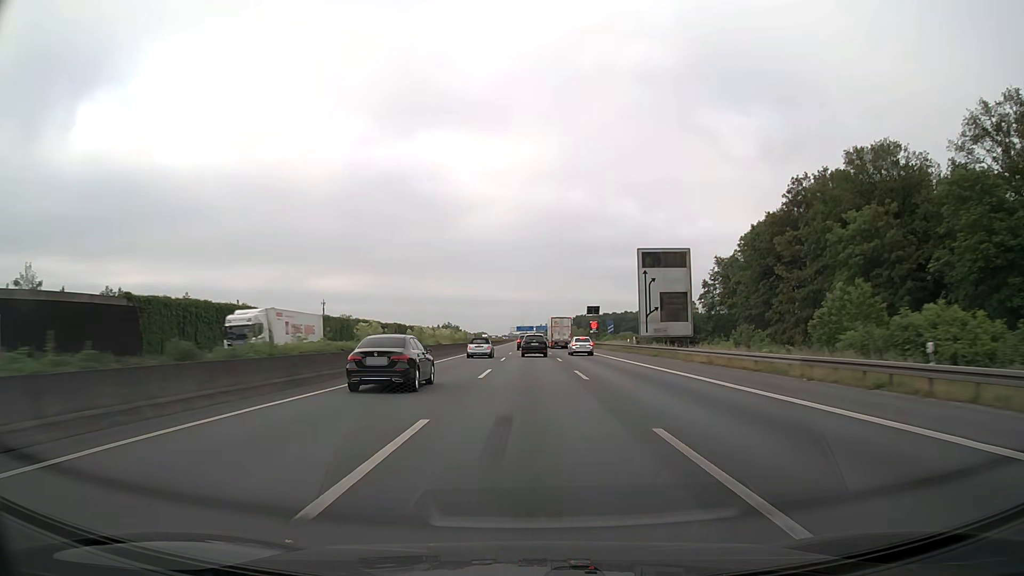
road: motorway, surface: asphalt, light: Day
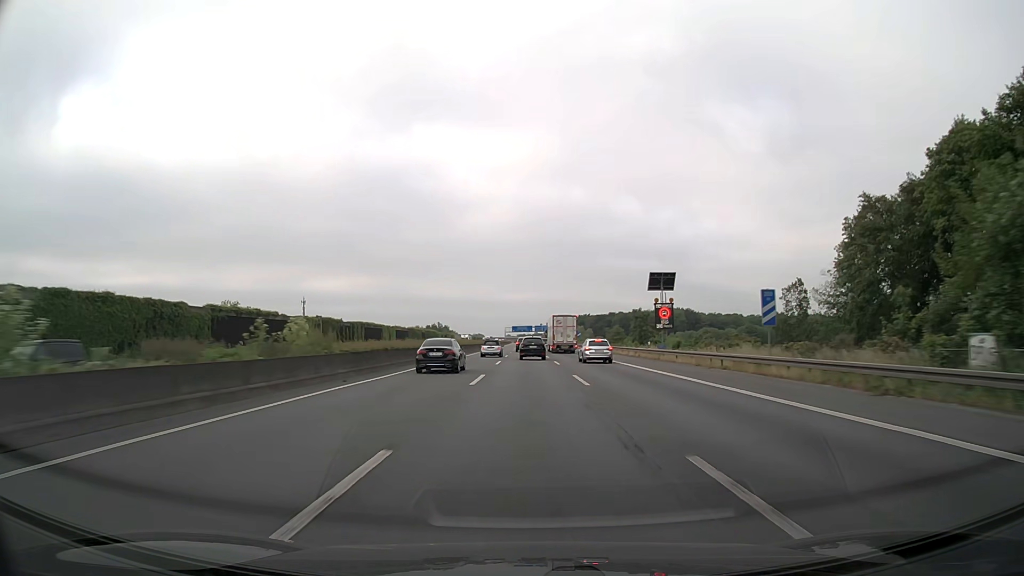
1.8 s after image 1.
(+0.1, +56.3) m; 0°
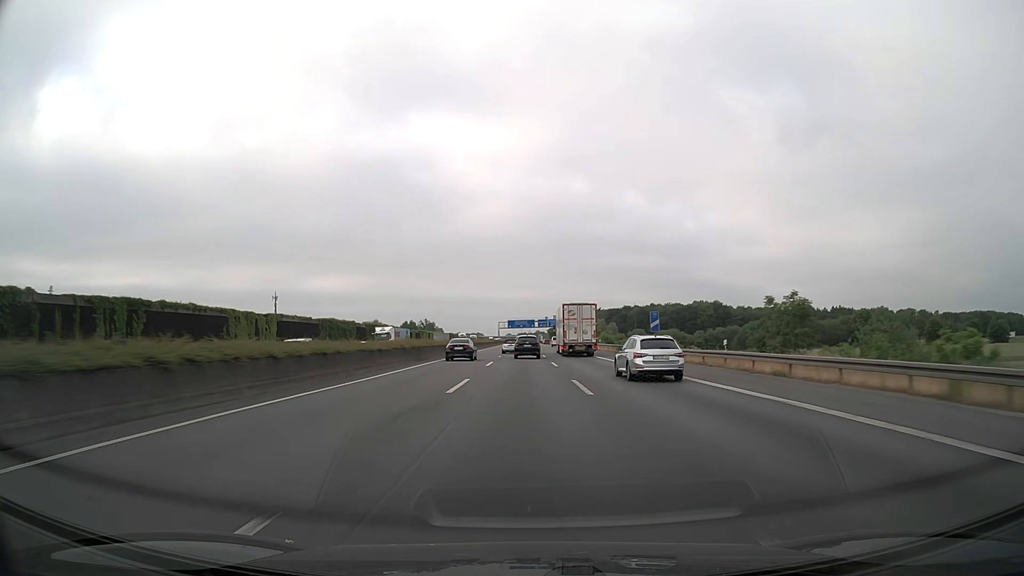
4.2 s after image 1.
(0.0, +75.7) m; 0°
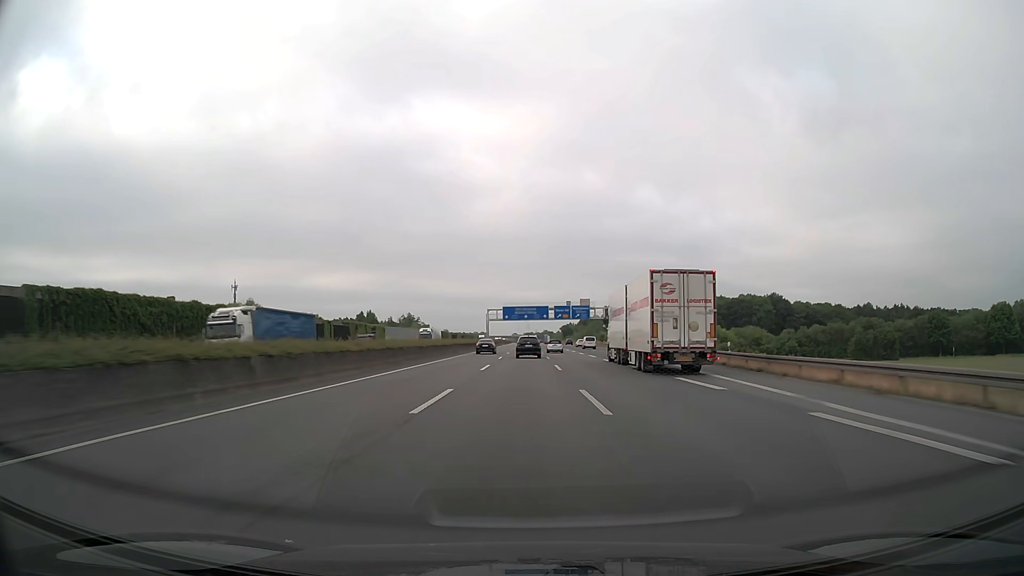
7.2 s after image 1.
(-0.4, +95.0) m; -1°
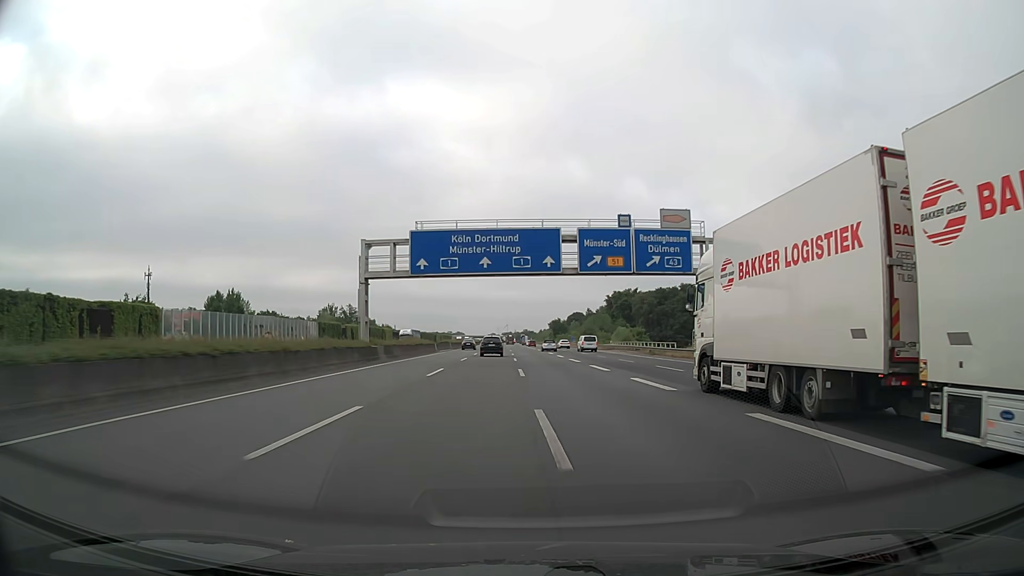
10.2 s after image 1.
(+0.8, +95.0) m; +2°
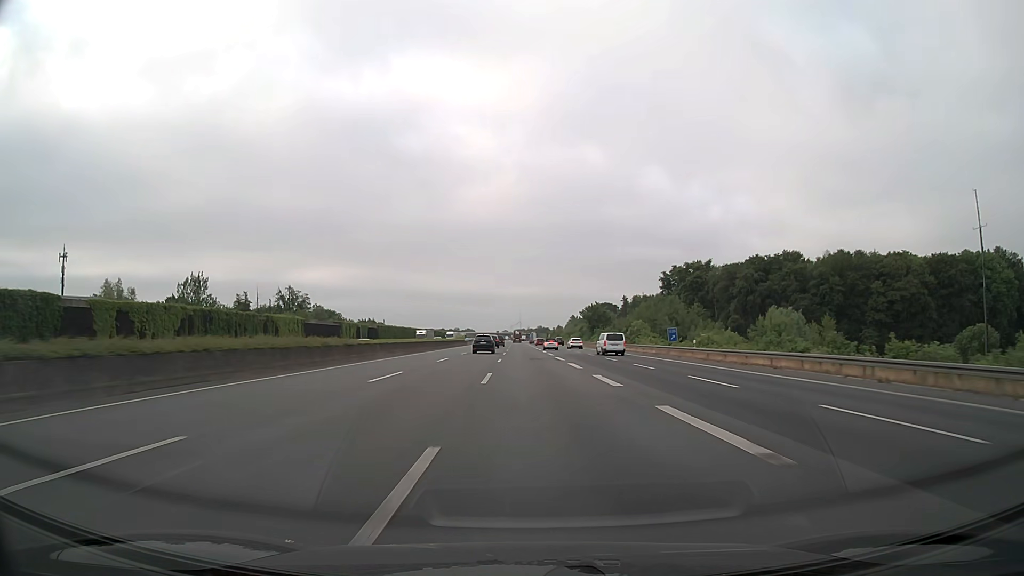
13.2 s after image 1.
(-1.5, +94.9) m; -1°
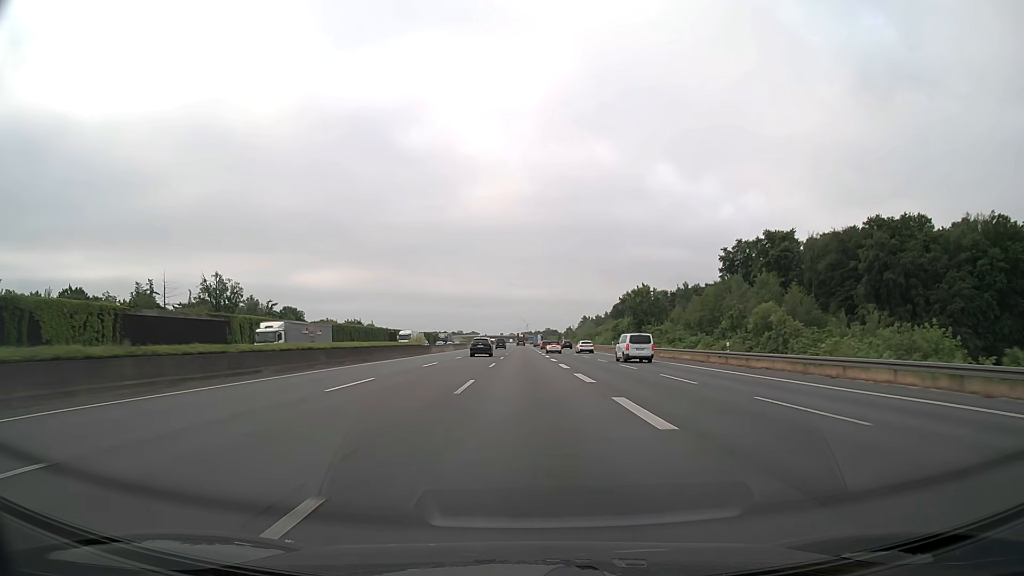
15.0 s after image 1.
(-0.2, +57.1) m; 0°
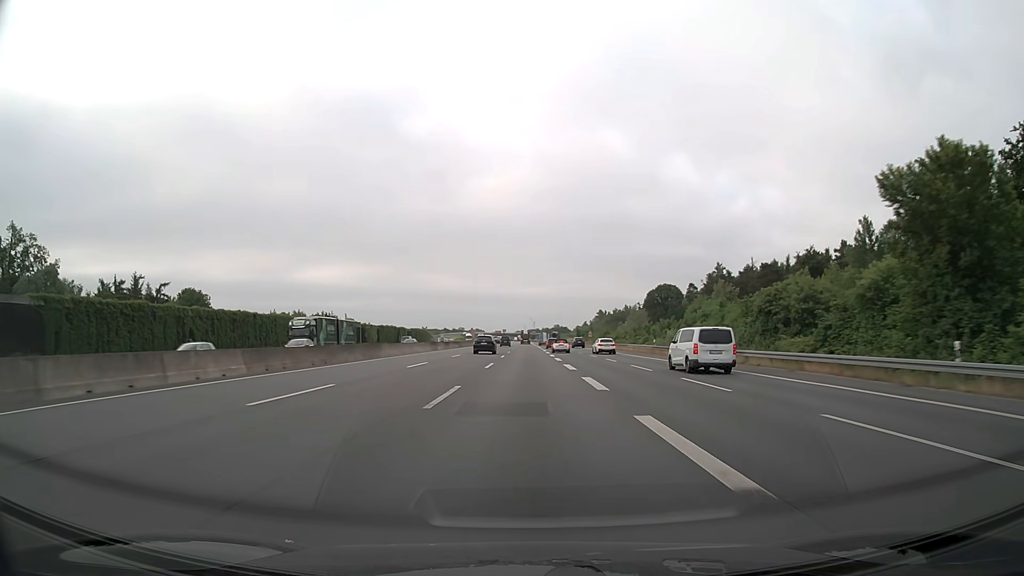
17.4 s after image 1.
(-0.5, +76.1) m; -1°
(0, +10) (0, +20) (0, +30) (0, +40) (0, +50) (0, +60) (0, +70) (0, +80) (0, +90) (0, +100) m
